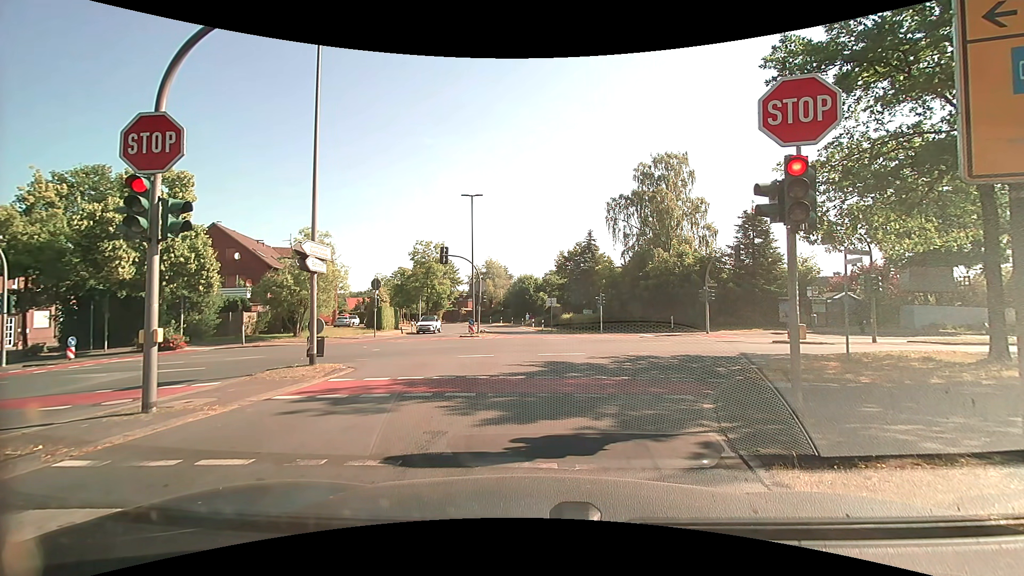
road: tertiary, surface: asphalt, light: Day
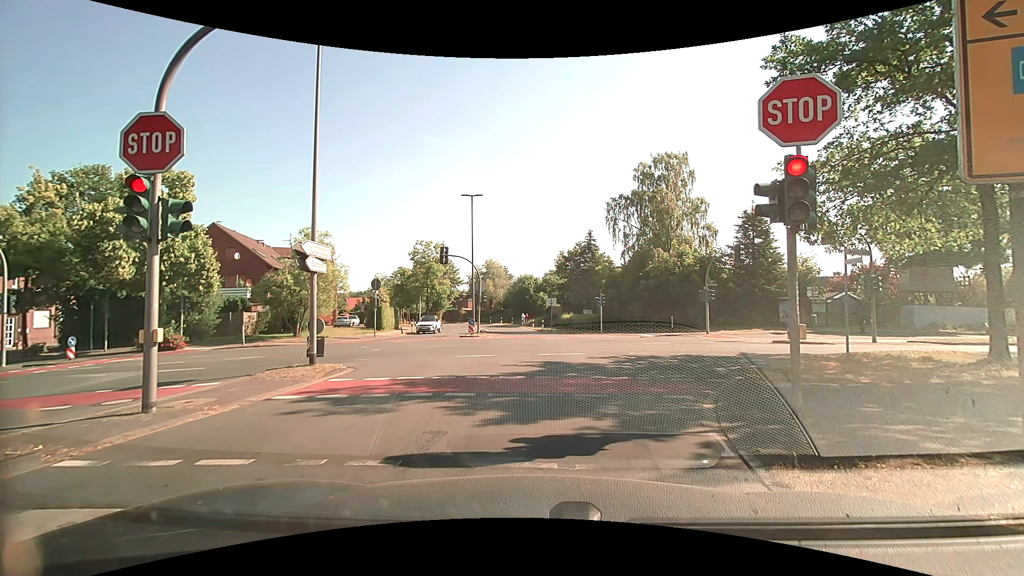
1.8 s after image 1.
(0.0, 0.0) m; 0°
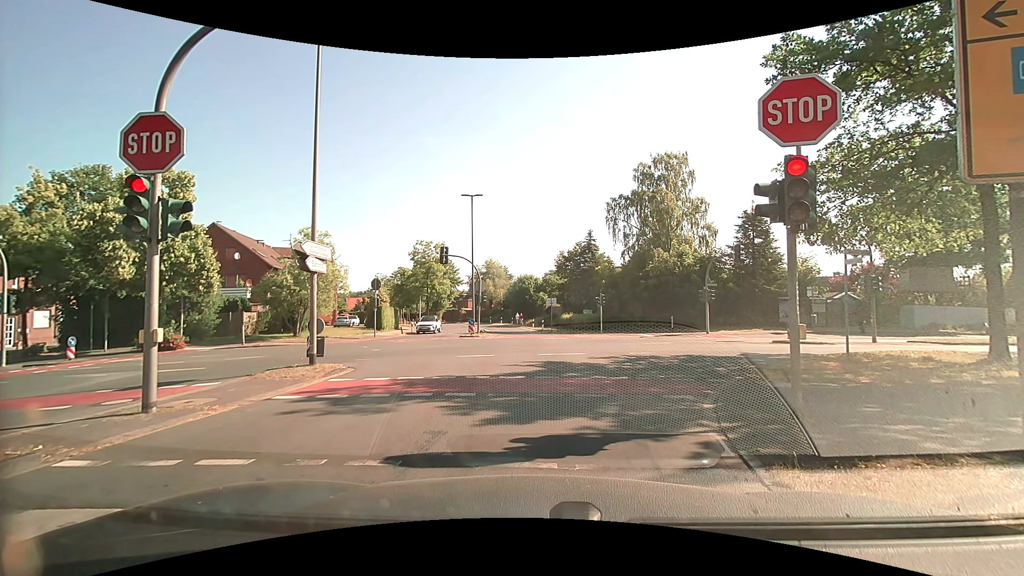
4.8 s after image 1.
(0.0, 0.0) m; 0°
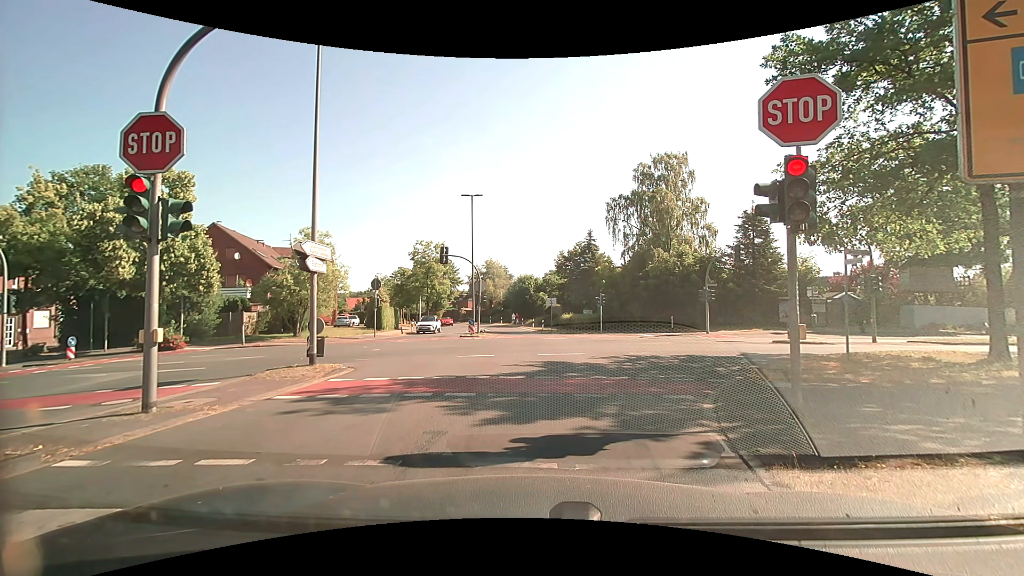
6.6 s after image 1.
(0.0, 0.0) m; 0°
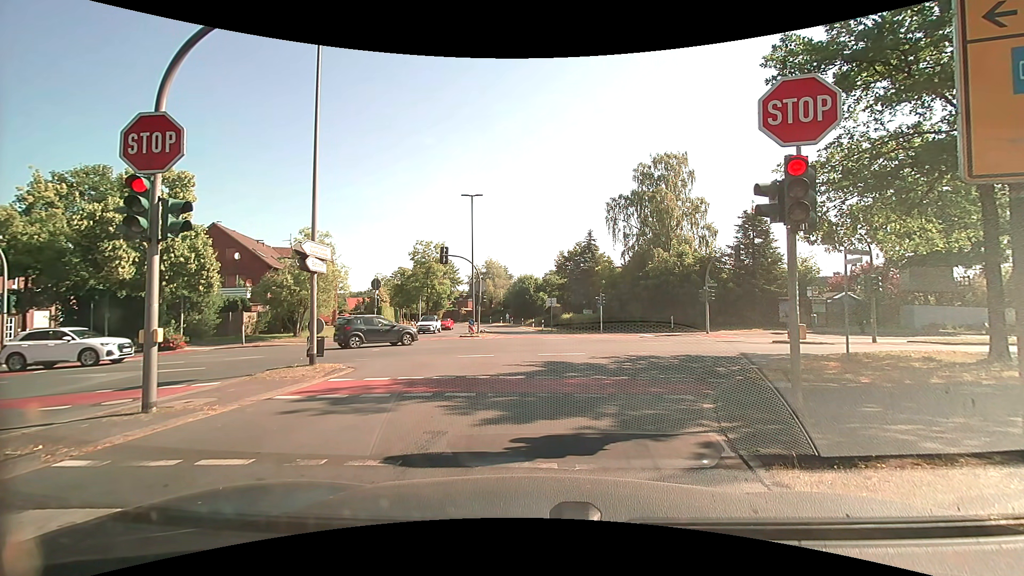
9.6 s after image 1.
(0.0, 0.0) m; 0°
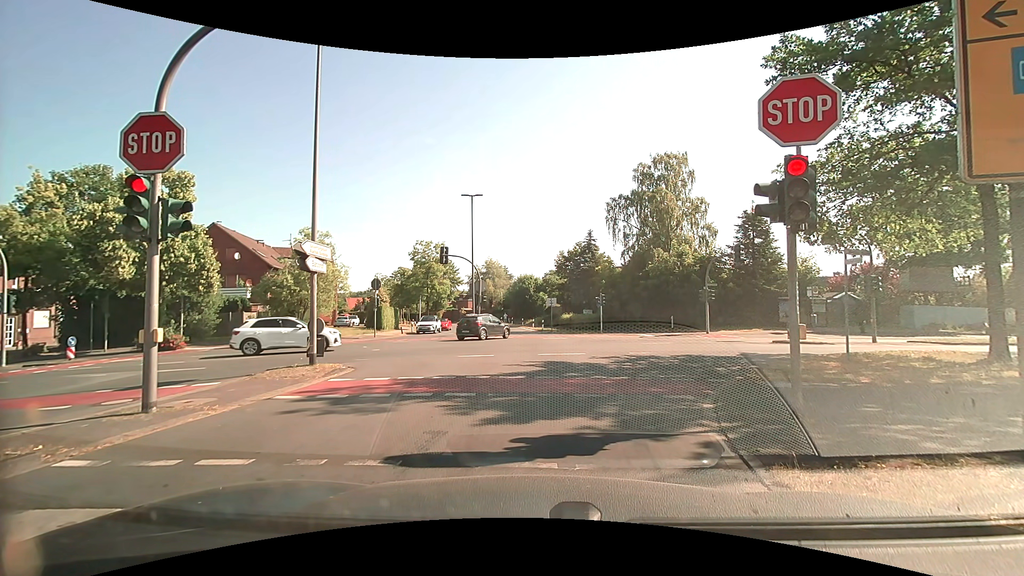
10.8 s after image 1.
(0.0, 0.0) m; 0°
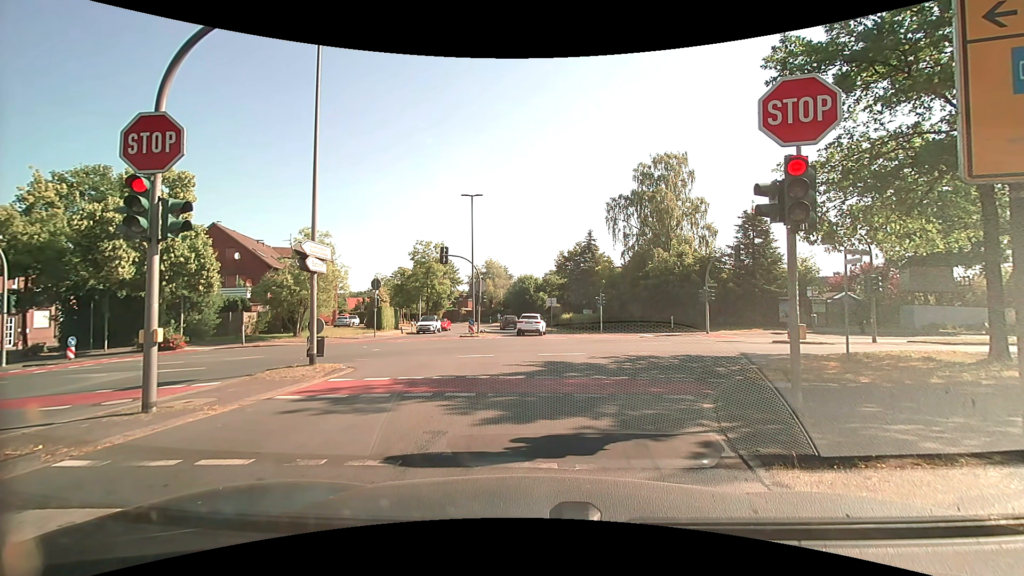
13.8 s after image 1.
(0.0, 0.0) m; 0°
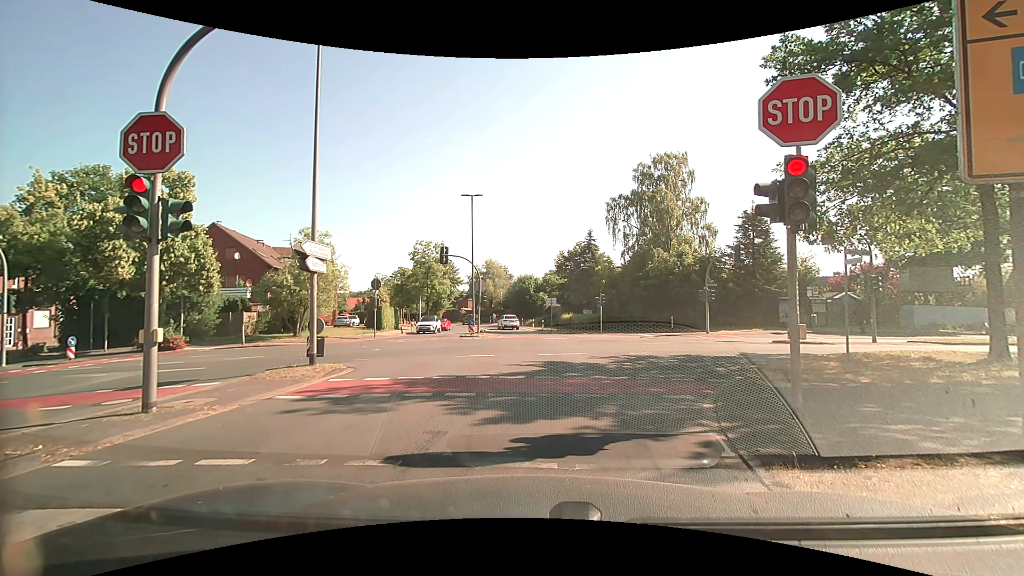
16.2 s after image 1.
(0.0, 0.0) m; 0°
(0, +10) (0, +20) (-1, +30) (-2, +40) (-3, +50) (-5, +60) (-8, +69) (-12, +78) (-17, +87) (-22, +95) m
